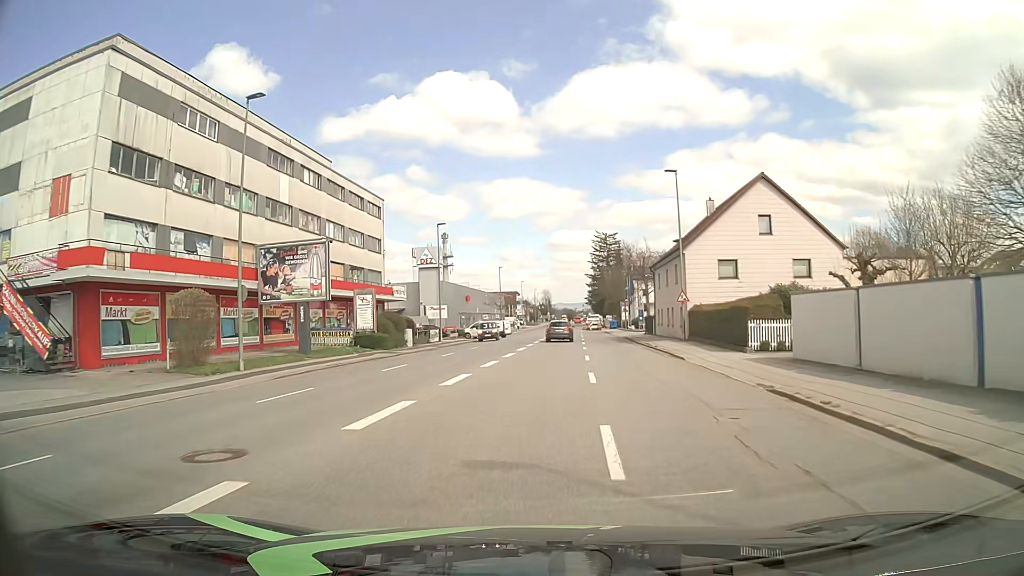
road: tertiary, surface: asphalt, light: Day
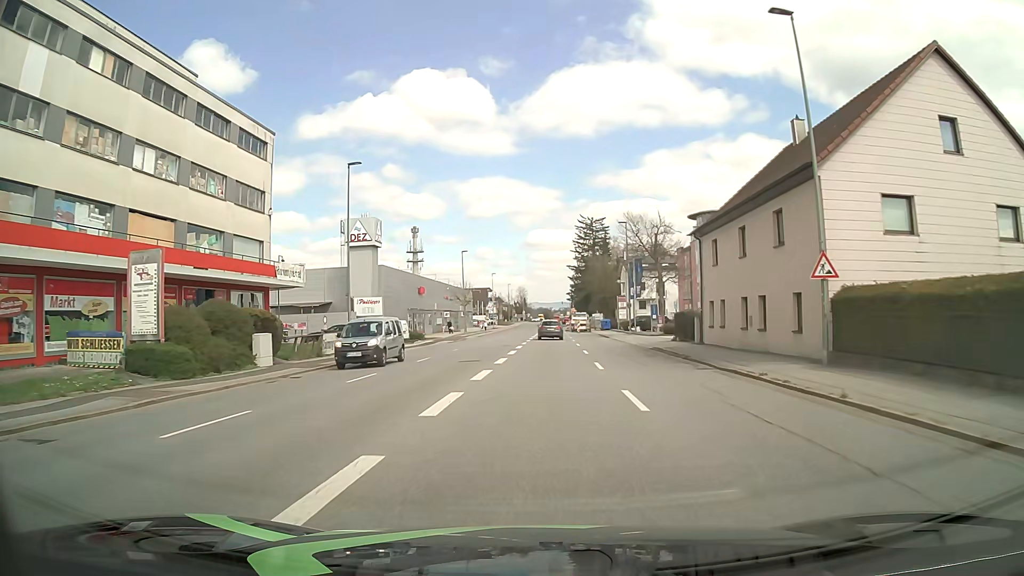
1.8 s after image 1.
(+0.3, +22.7) m; +2°
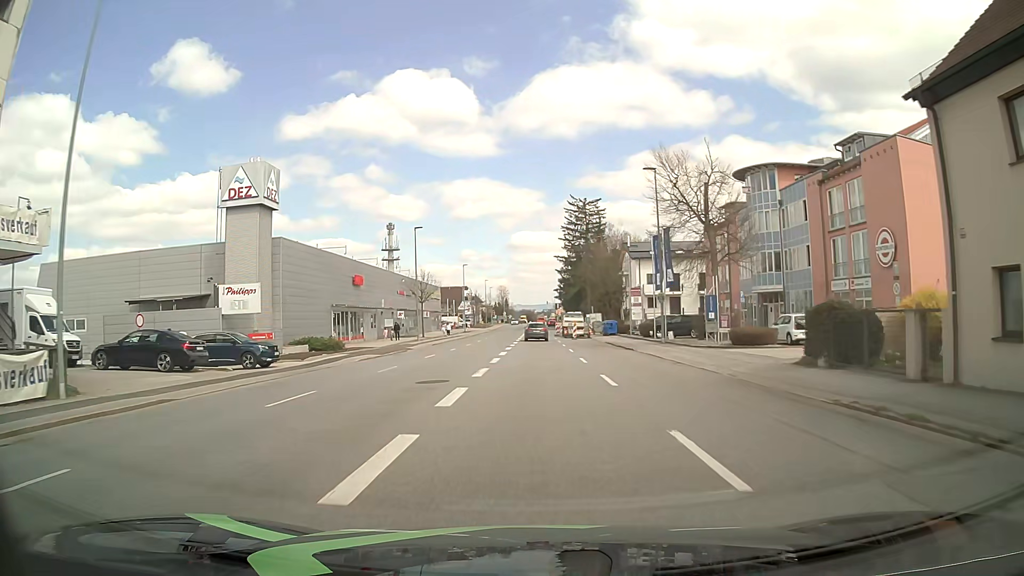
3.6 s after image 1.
(+0.3, +22.8) m; +1°
(0, +10) (0, +20) (0, +30) (0, +40) (0, +50) (0, +60) (0, +70) (0, +80) (0, +90) (0, +100) m
